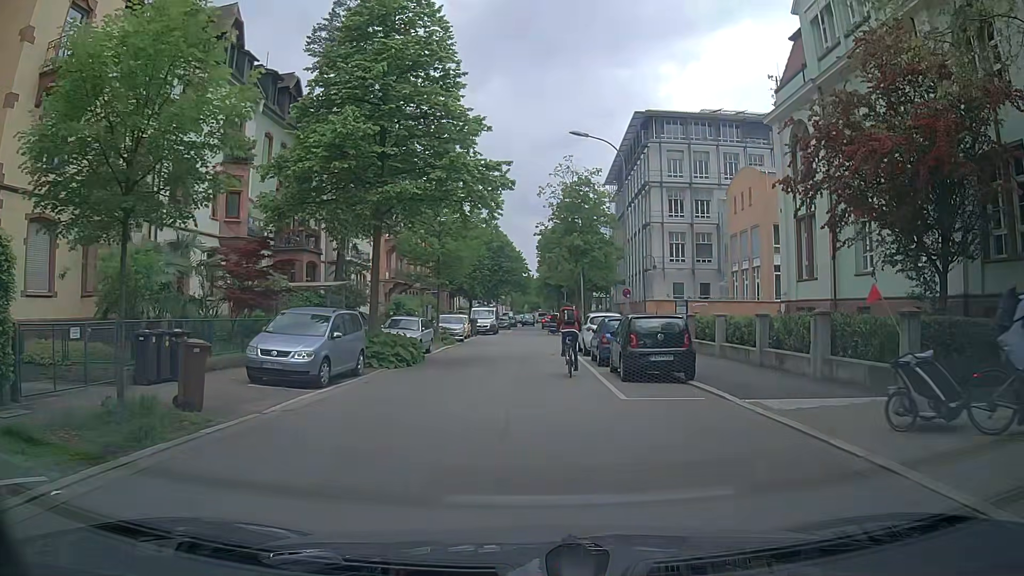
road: unclassified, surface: asphalt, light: Day
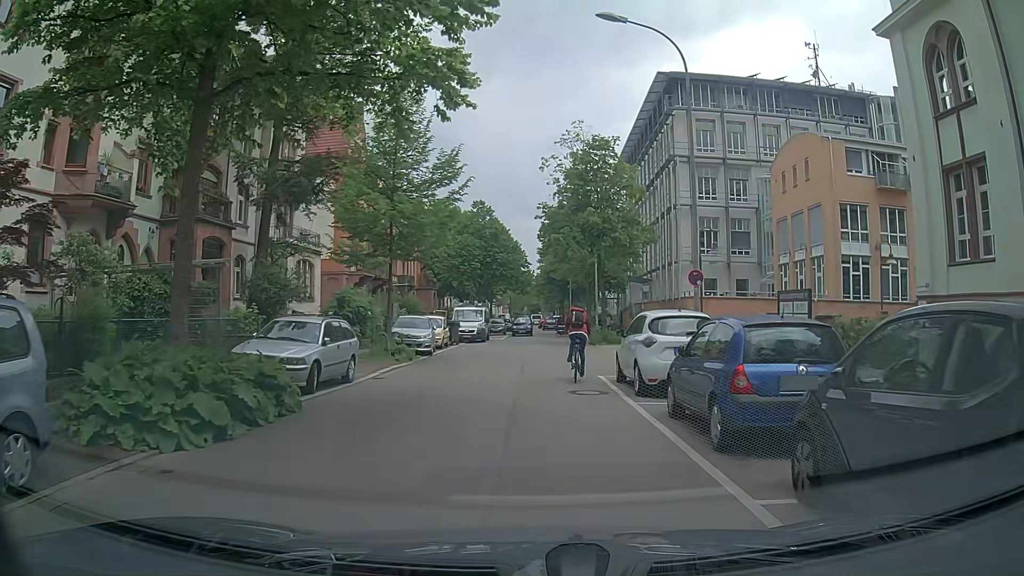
(-0.2, +12.4) m; -1°
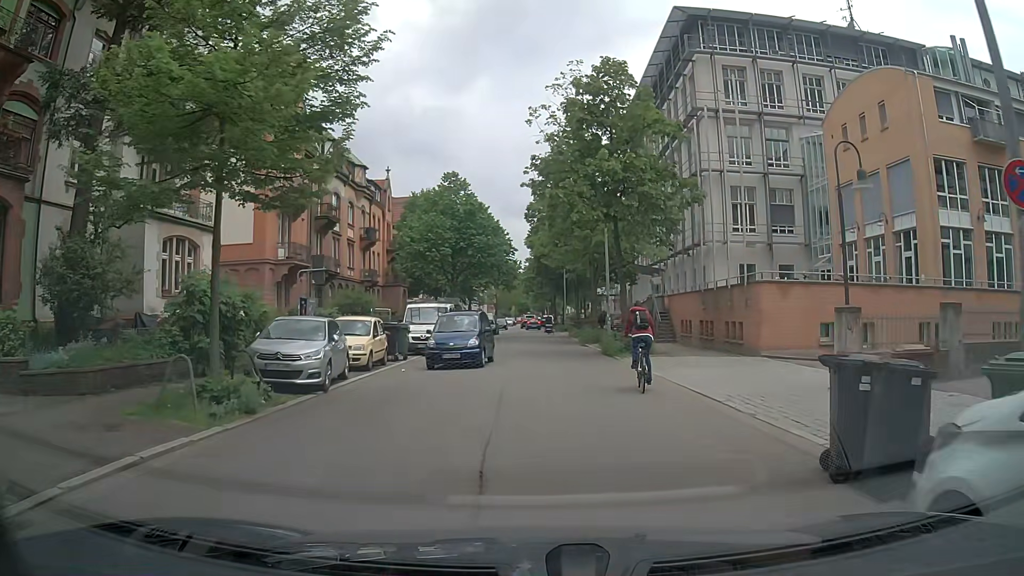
(+0.1, +12.6) m; +3°
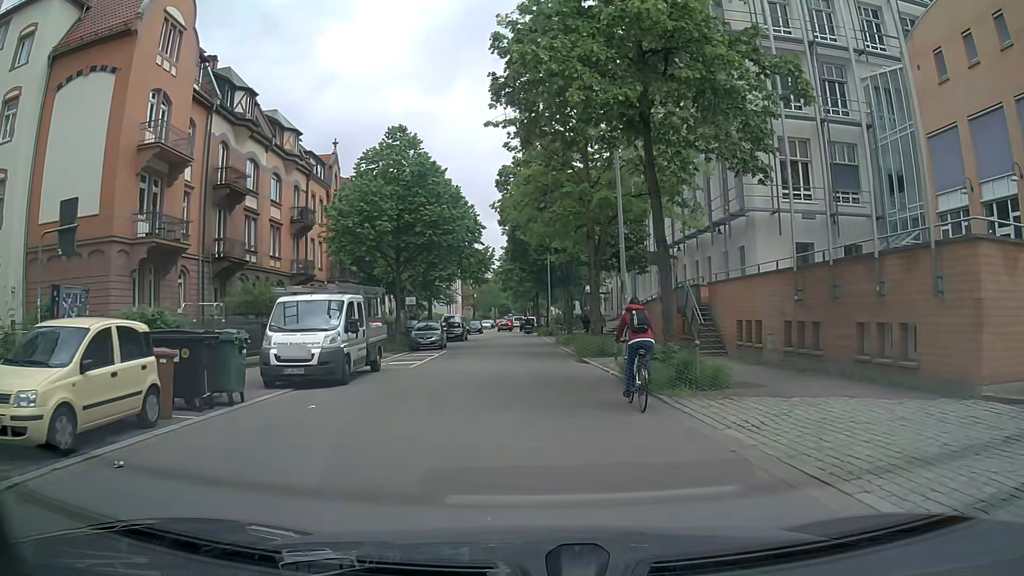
(+0.1, +12.9) m; 0°
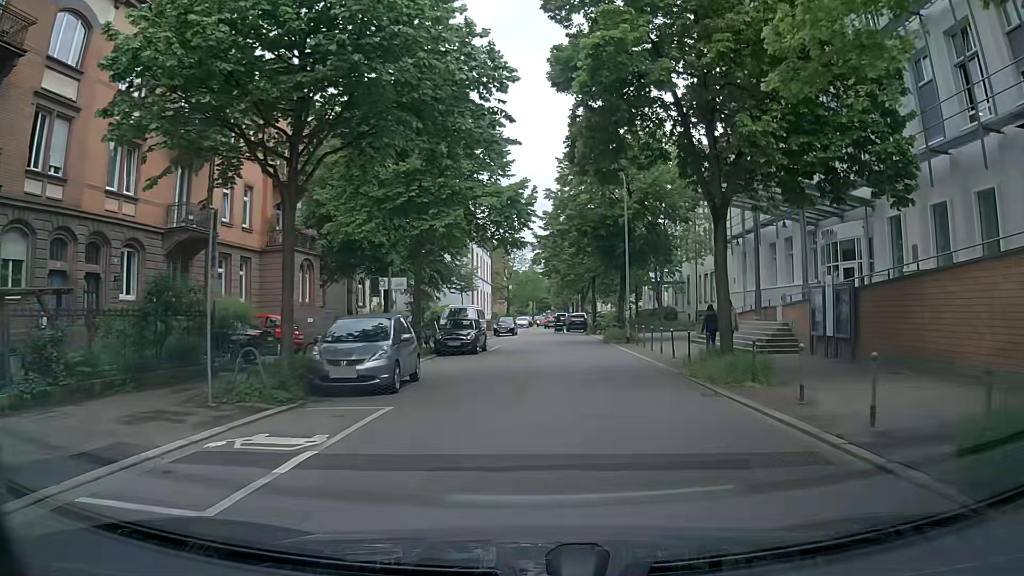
(-1.3, +22.4) m; -4°
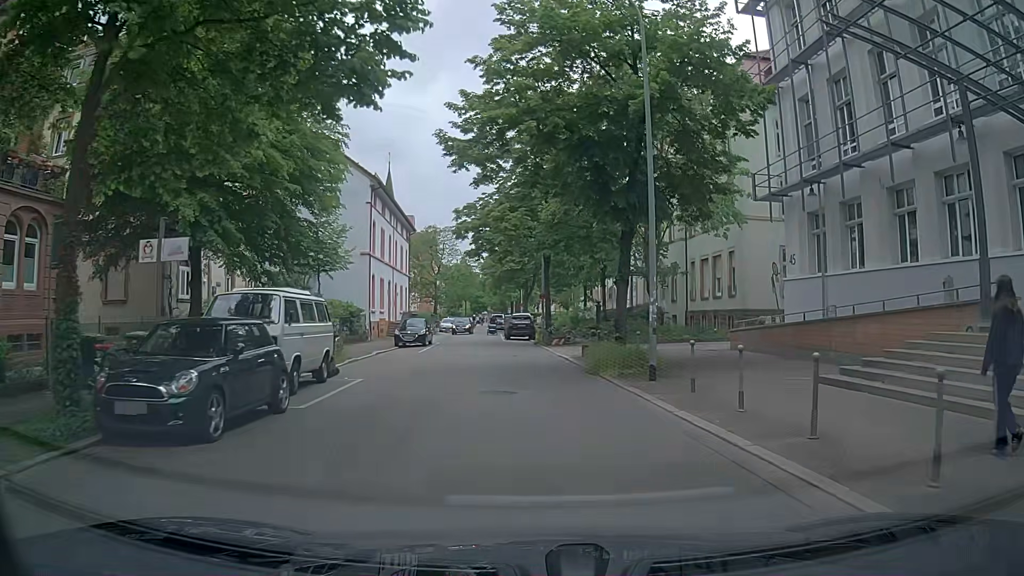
(+0.9, +18.7) m; +5°
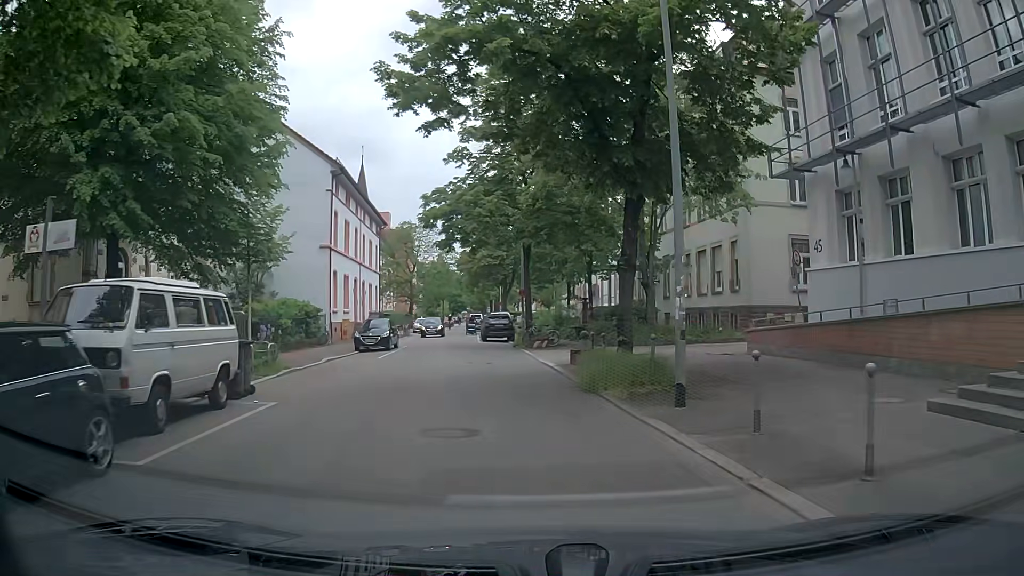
(0.0, +4.3) m; +2°
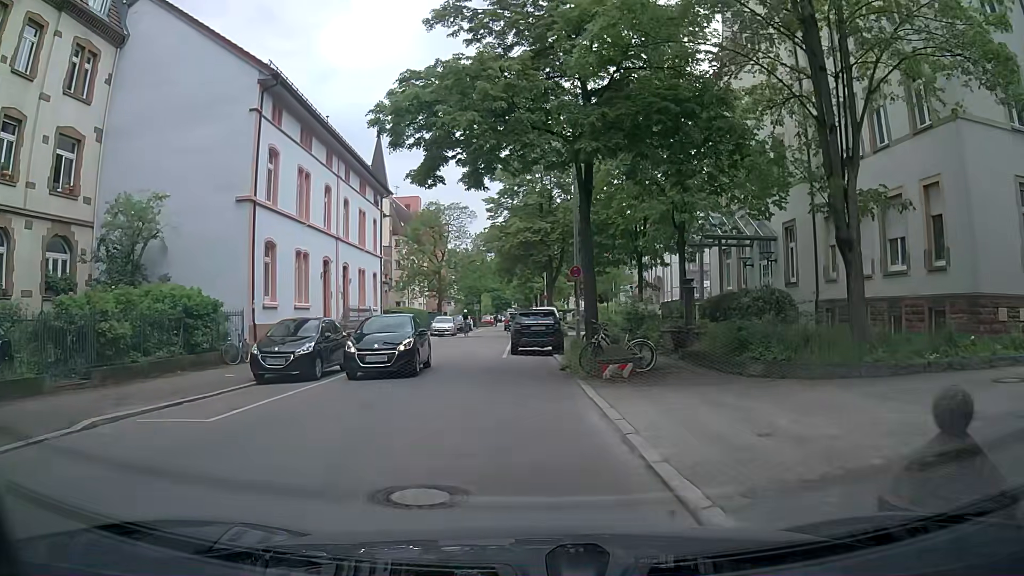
(-0.3, +15.6) m; -1°
(-1, +10) (-2, +20) (-4, +30) (-4, +40) (-4, +50) (-5, +60) (-5, +70) (-6, +80) (-7, +90) (-7, +100) m
